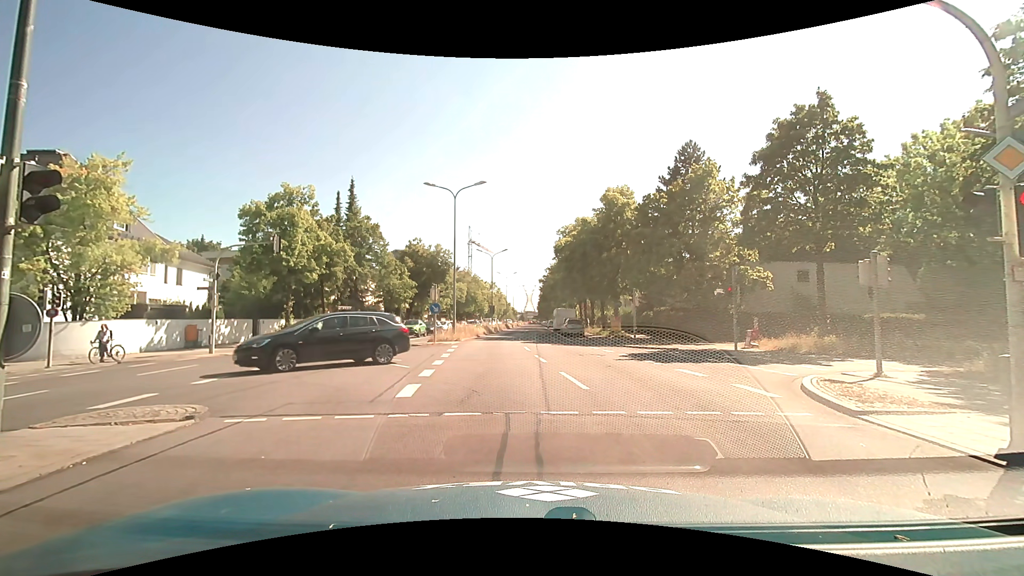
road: primary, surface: asphalt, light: Day
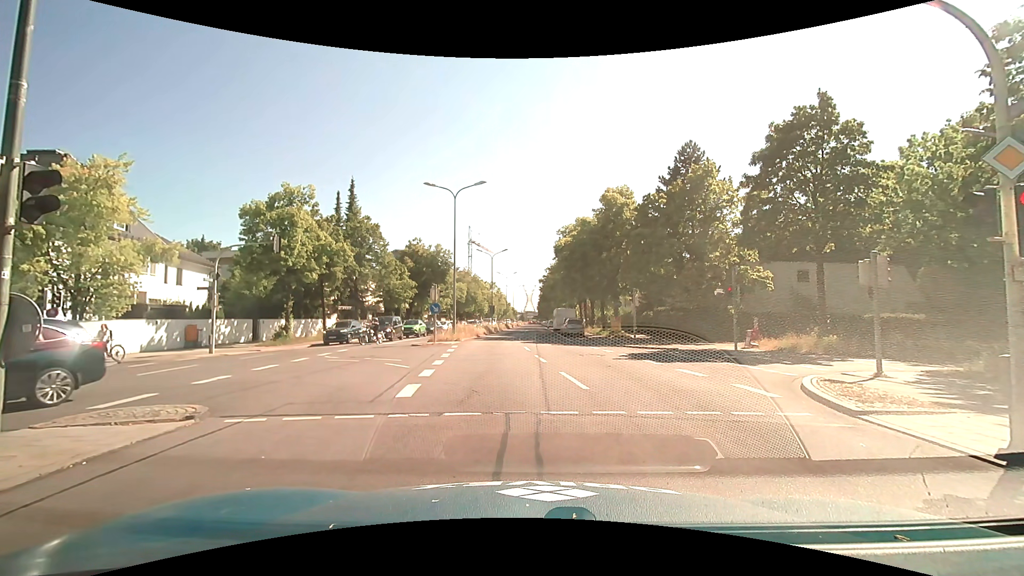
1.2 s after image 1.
(0.0, 0.0) m; 0°
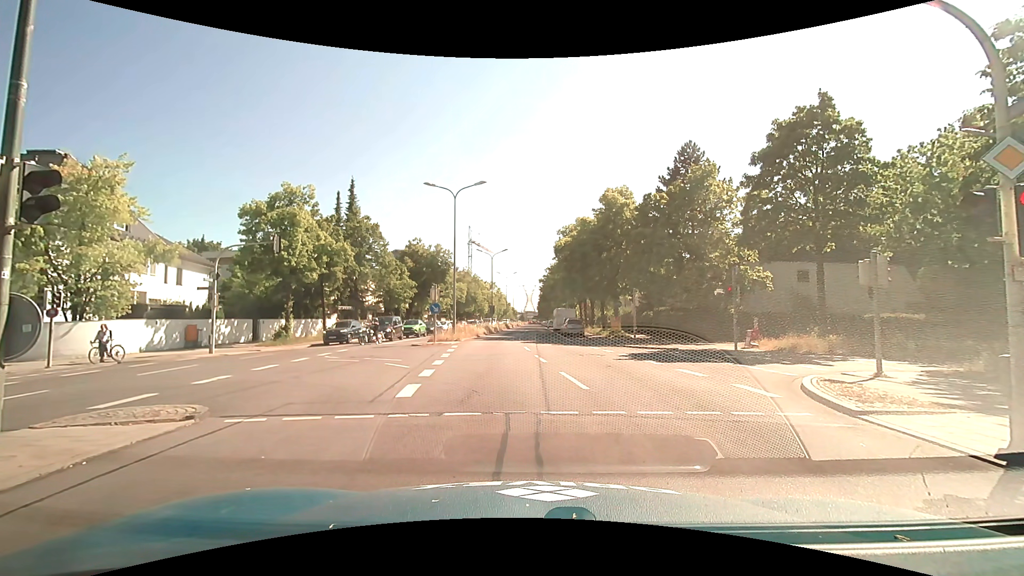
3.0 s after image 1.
(0.0, 0.0) m; 0°
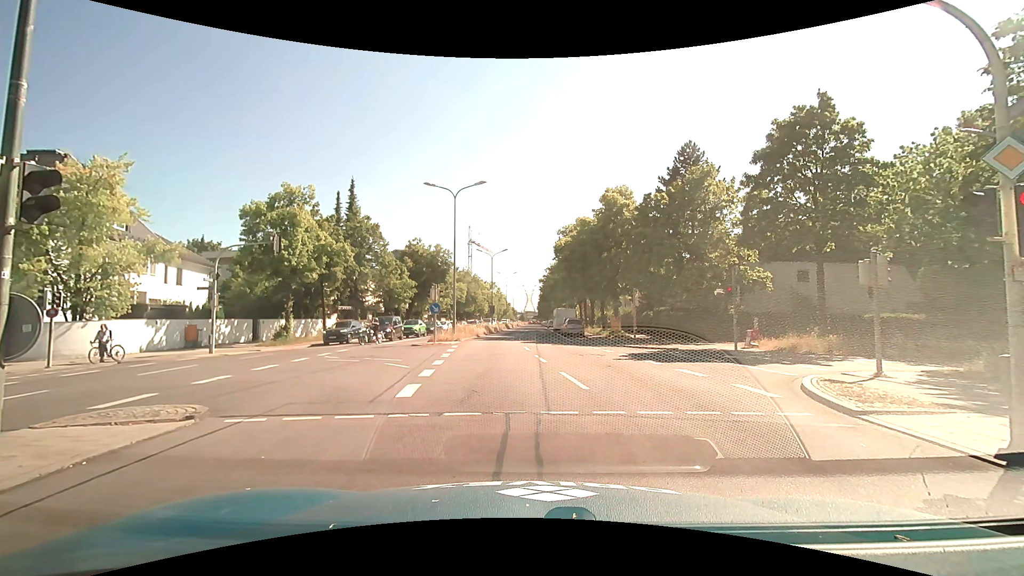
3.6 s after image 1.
(0.0, 0.0) m; 0°
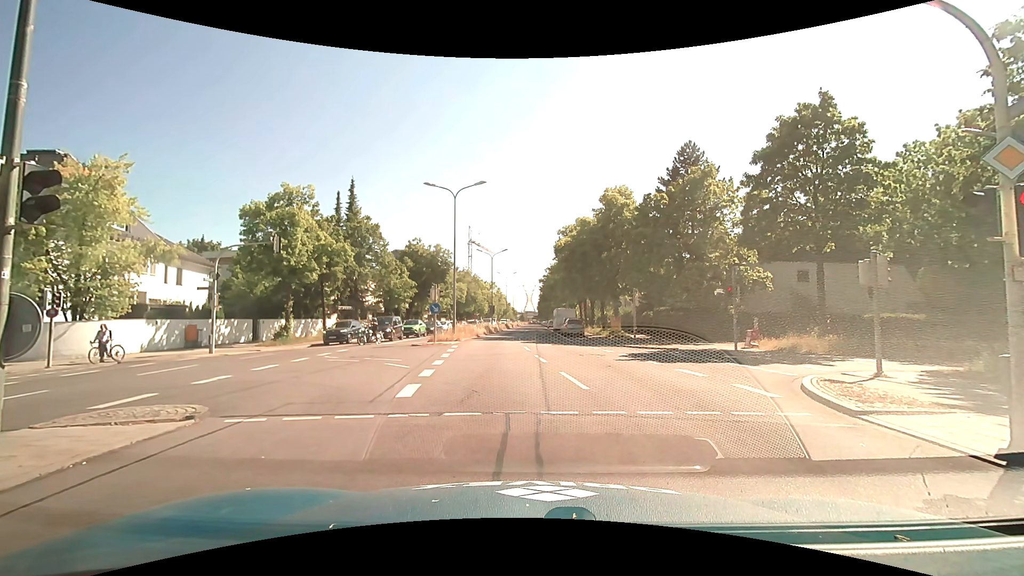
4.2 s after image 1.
(0.0, 0.0) m; 0°
(0, +10) (-1, +20) (-2, +30) (-2, +40) (-2, +50) (-1, +60) (-1, +70) (0, +80) (0, +90) (0, +100) m
